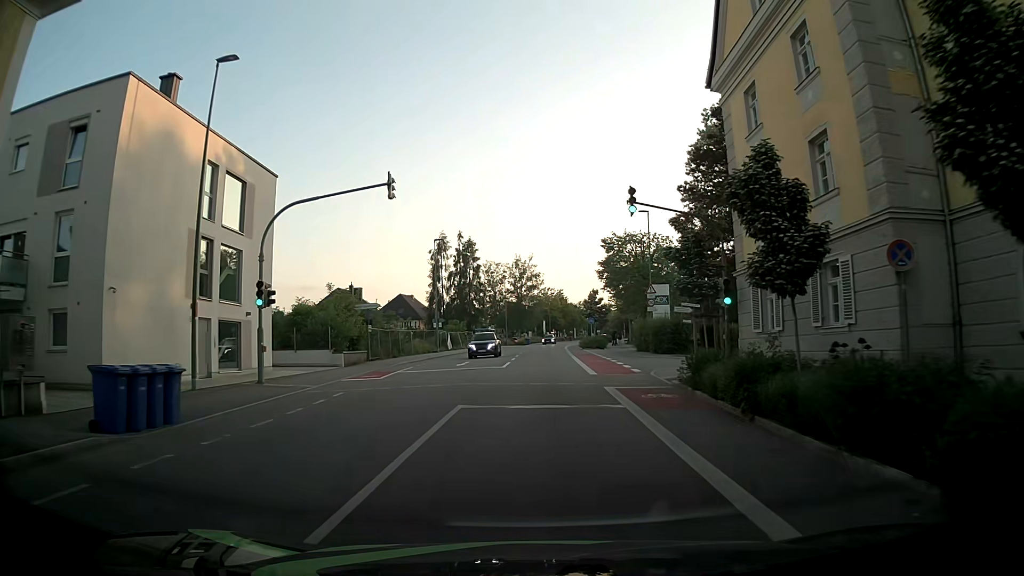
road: tertiary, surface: asphalt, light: Day
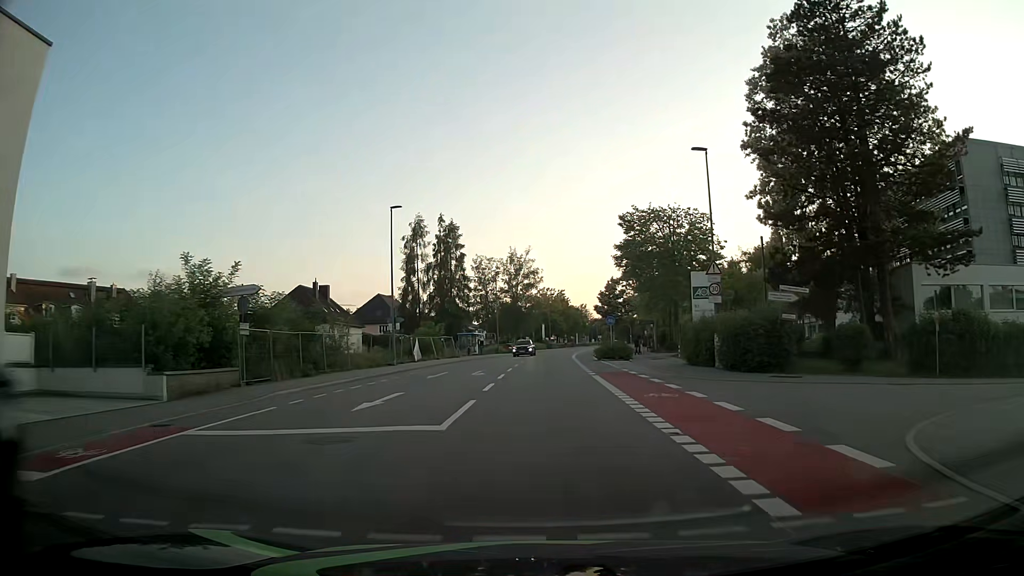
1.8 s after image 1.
(-0.1, +18.1) m; 0°
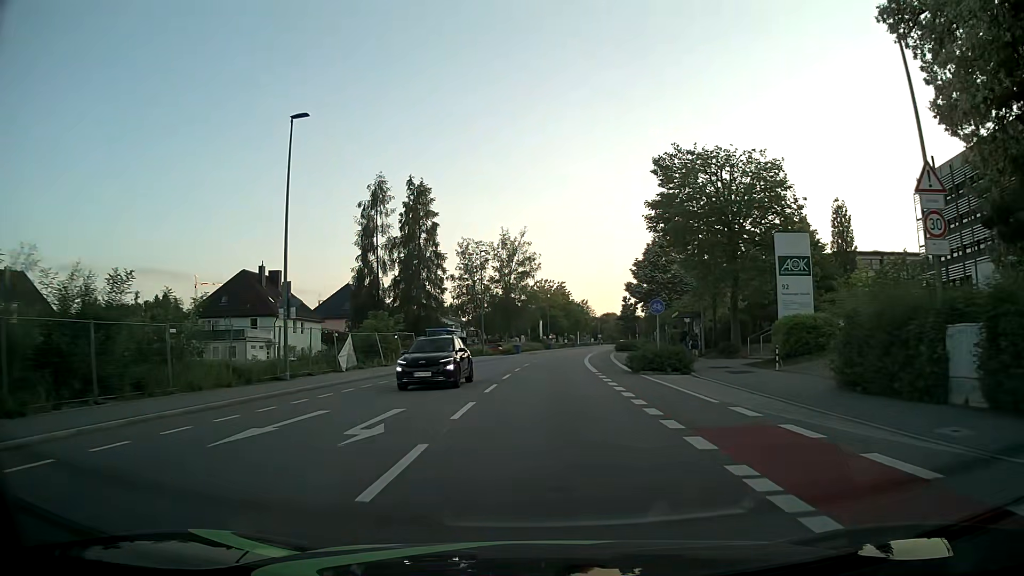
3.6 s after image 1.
(+0.1, +18.7) m; +1°
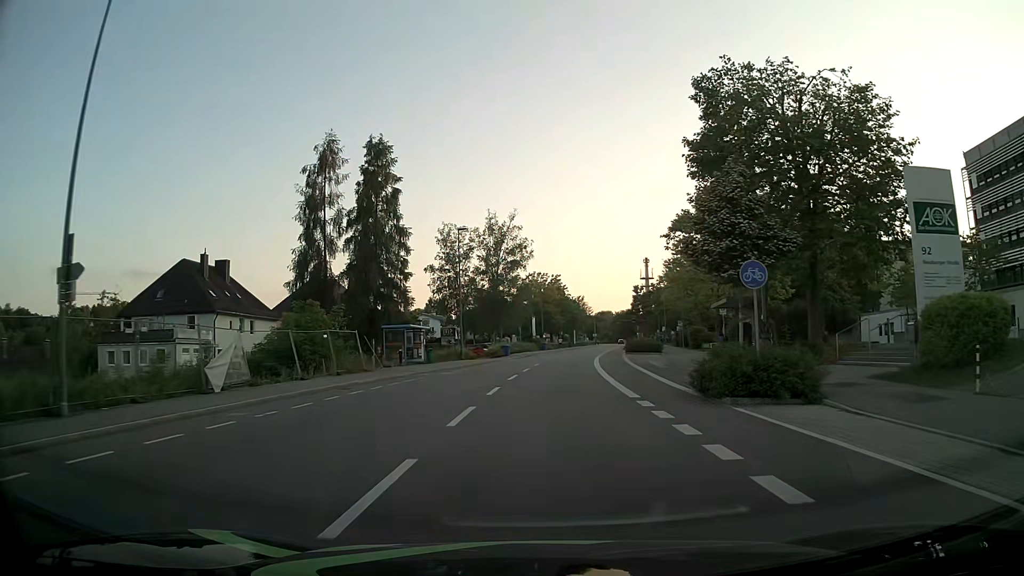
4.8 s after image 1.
(-0.1, +13.0) m; 0°
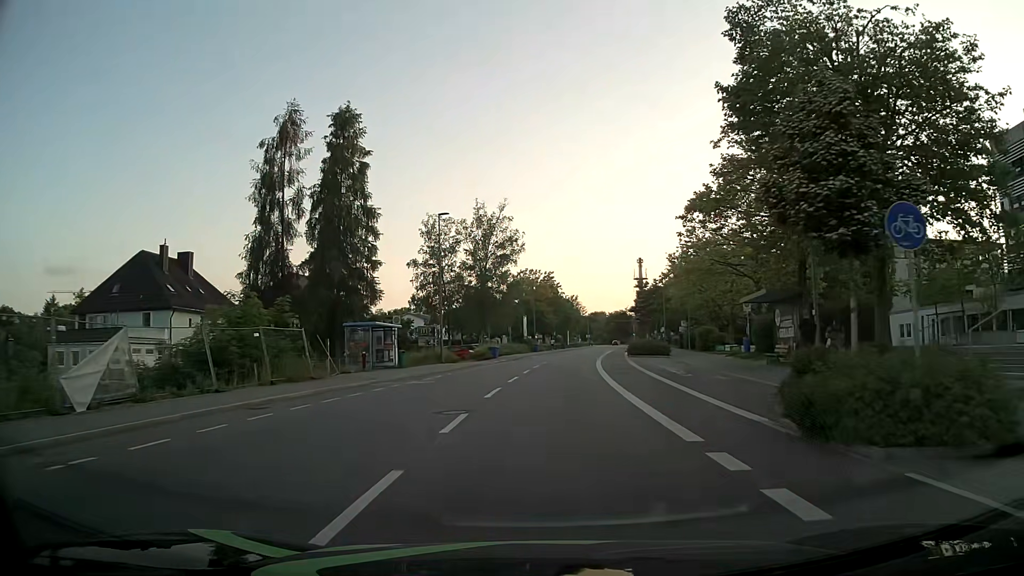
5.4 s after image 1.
(0.0, +6.7) m; 0°
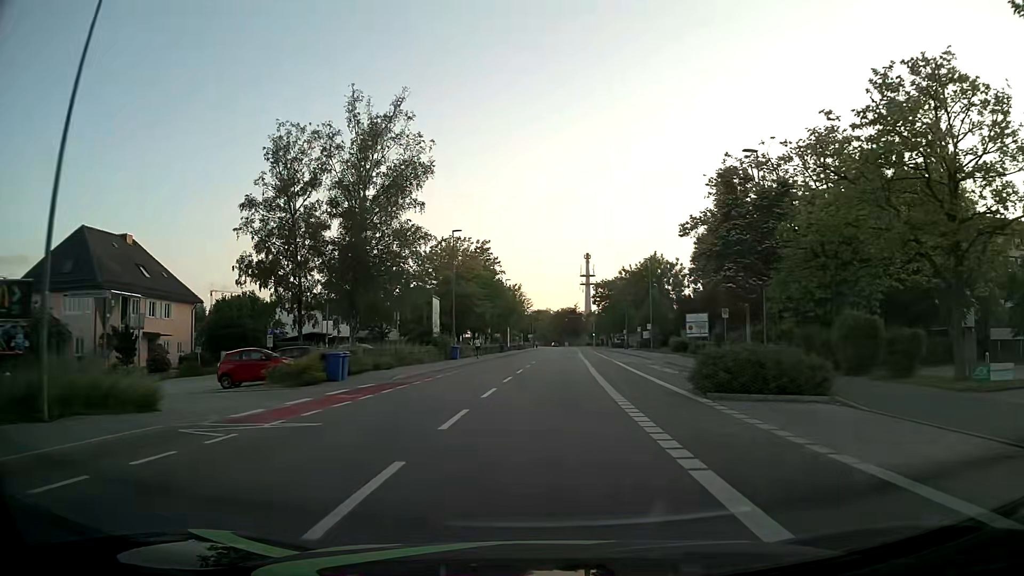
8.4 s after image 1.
(+1.5, +35.1) m; +6°
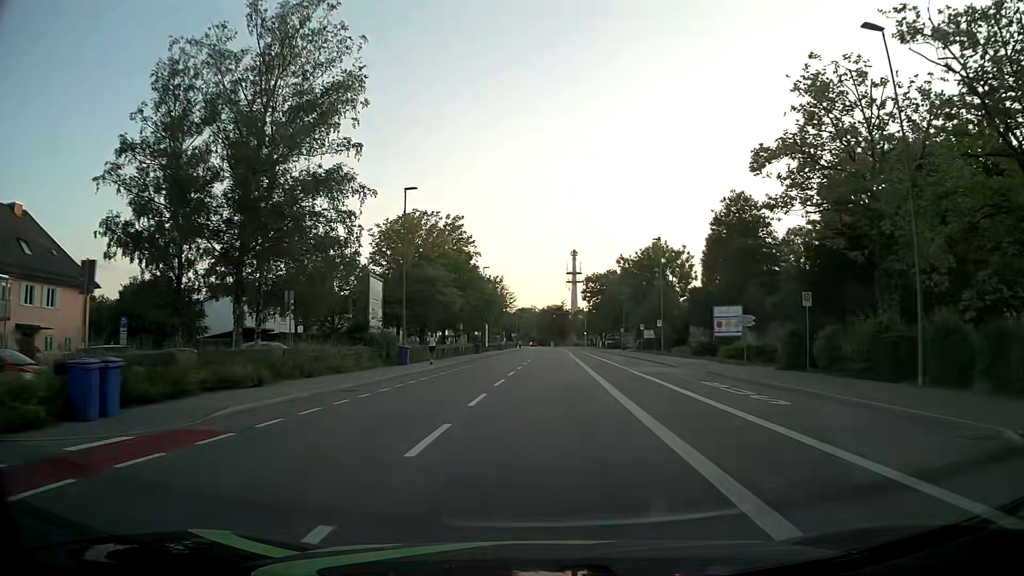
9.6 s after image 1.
(+0.1, +14.8) m; +1°
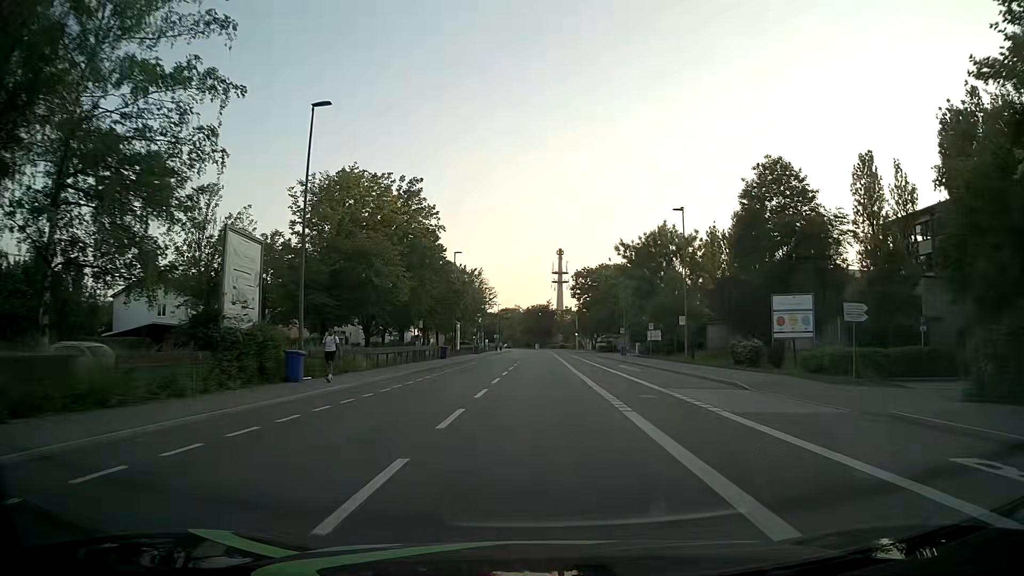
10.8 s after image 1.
(+0.2, +15.2) m; +1°
